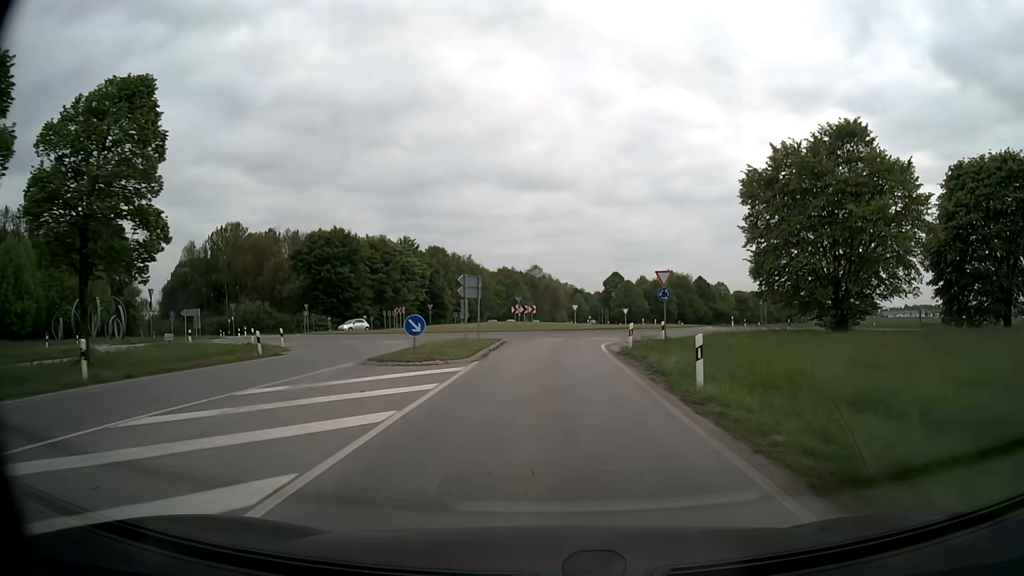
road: secondary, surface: asphalt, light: Day
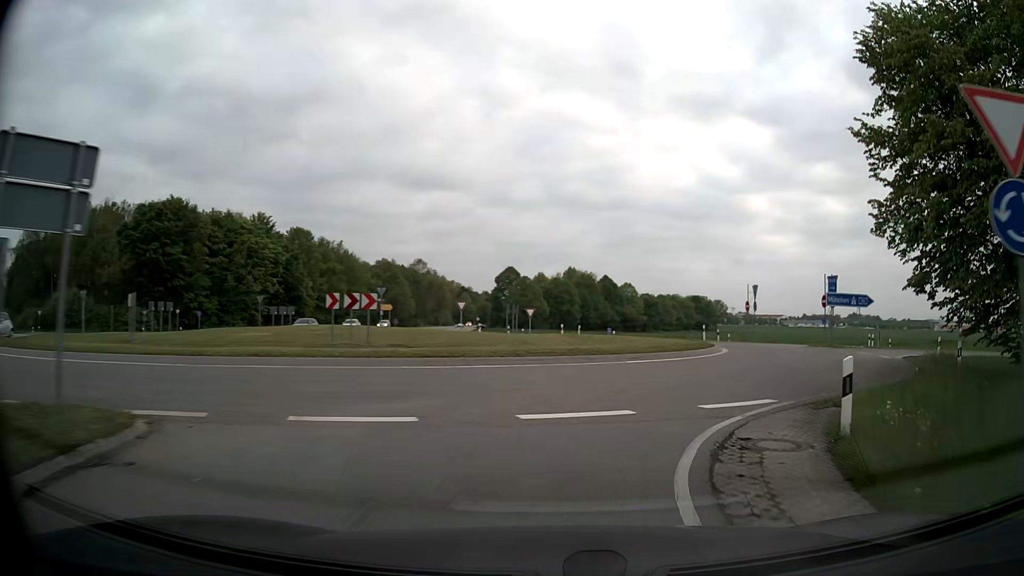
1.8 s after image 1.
(+0.6, +26.0) m; +7°
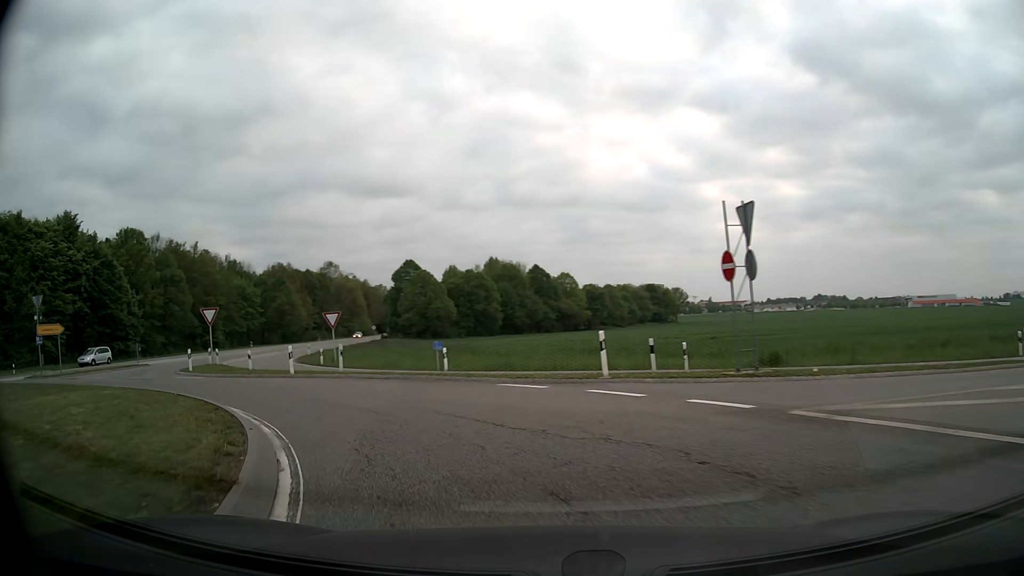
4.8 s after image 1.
(+9.9, +31.0) m; +7°
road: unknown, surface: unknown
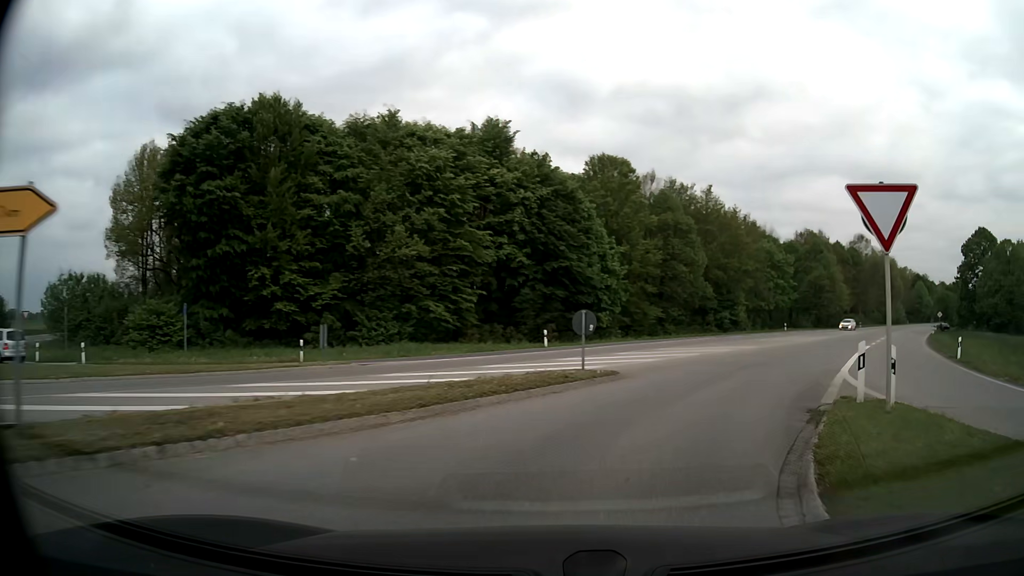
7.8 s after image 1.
(-17.0, +26.3) m; -46°
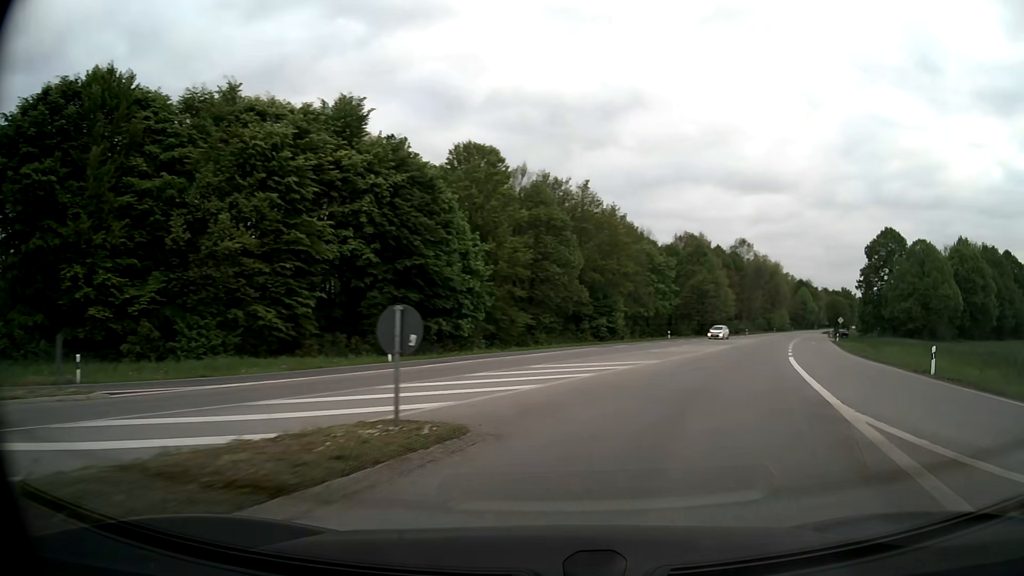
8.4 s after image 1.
(+0.8, +8.0) m; +11°
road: secondary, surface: asphalt
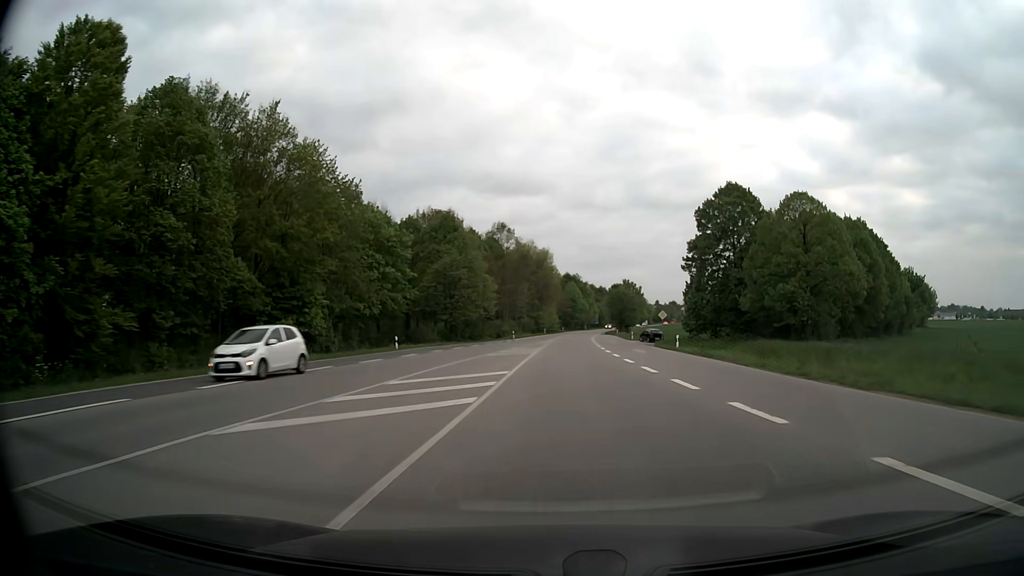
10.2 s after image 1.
(+7.1, +29.3) m; +22°
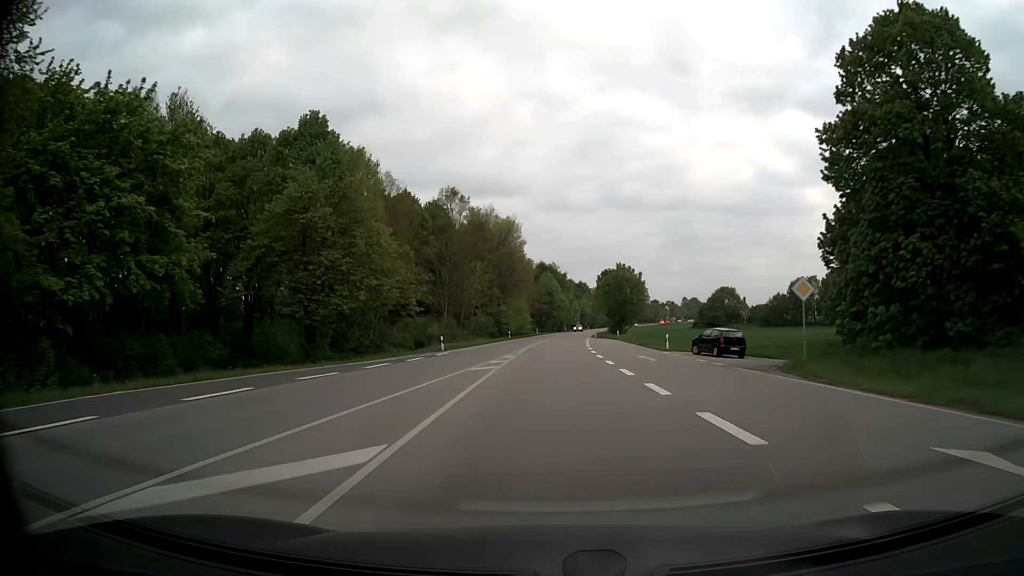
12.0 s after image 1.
(+1.3, +38.9) m; +3°
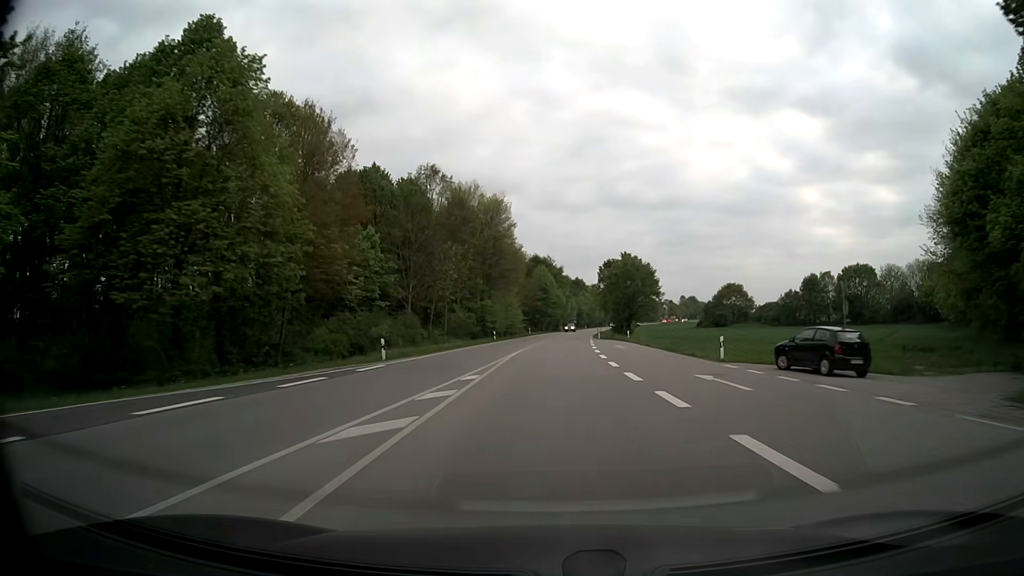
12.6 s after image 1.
(+0.1, +14.7) m; 0°
(0, +10) (0, +20) (+1, +30) (+1, +40) (+1, +50) (+2, +60) (+3, +70) (+3, +80) (+4, +90) (+5, +100) m
